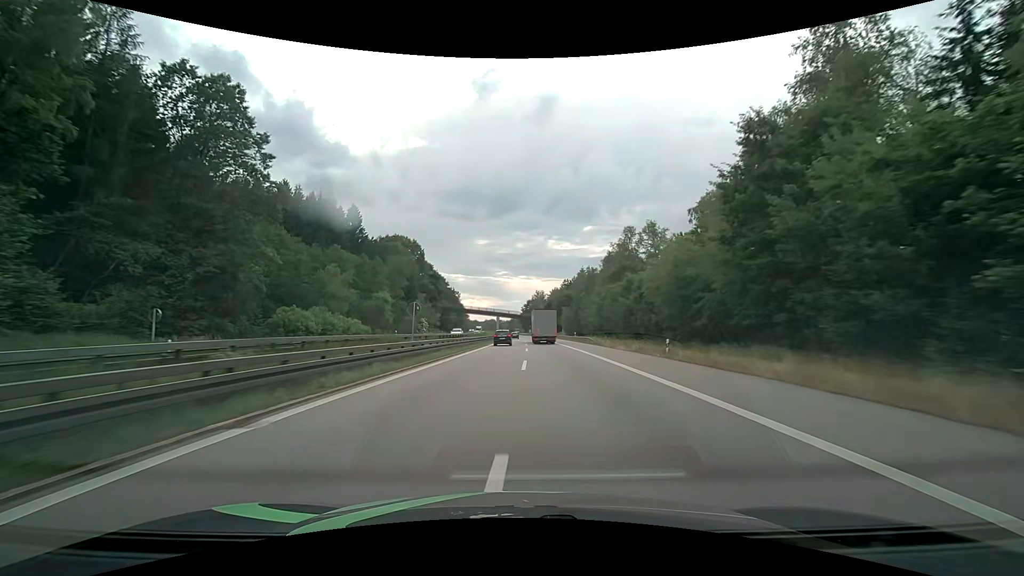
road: motorway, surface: asphalt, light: Day
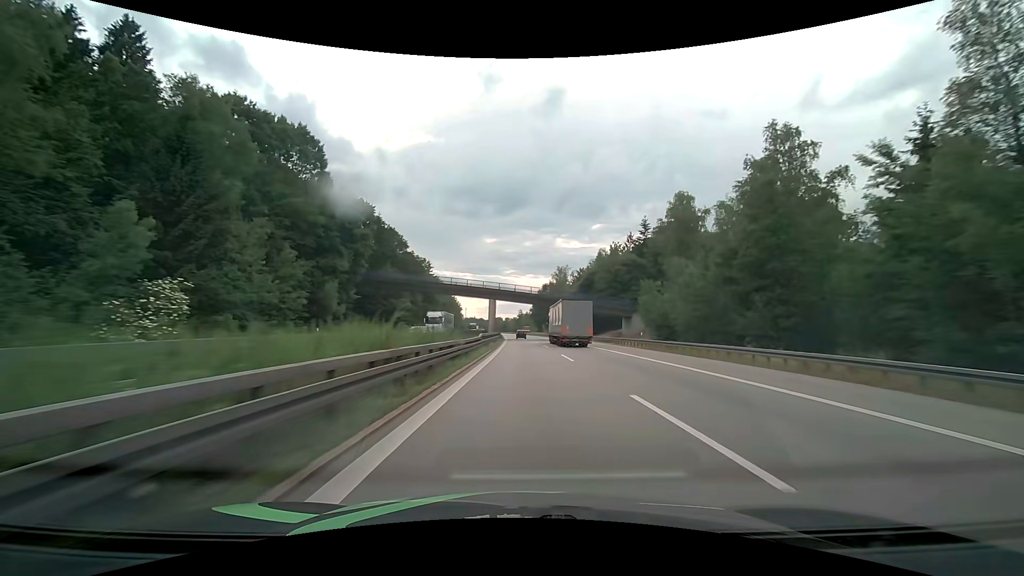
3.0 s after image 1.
(-1.2, +86.5) m; -1°
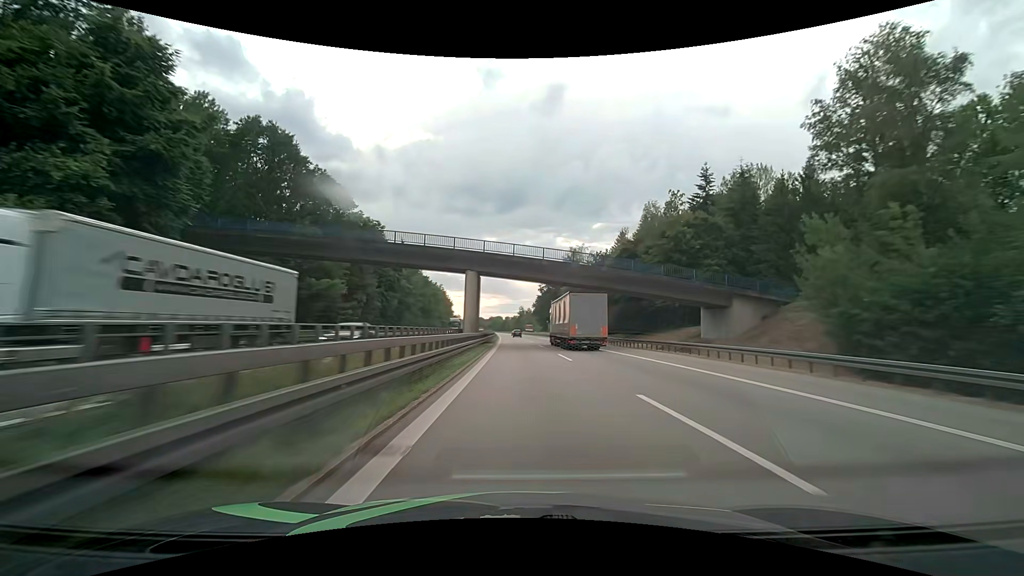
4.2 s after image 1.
(-0.1, +36.7) m; 0°
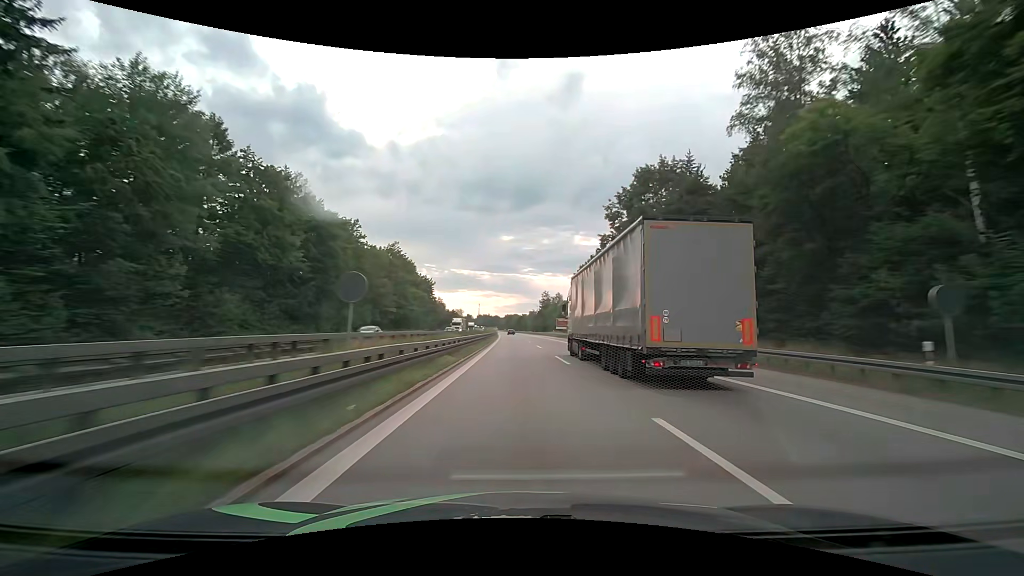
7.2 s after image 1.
(-1.4, +94.1) m; -2°
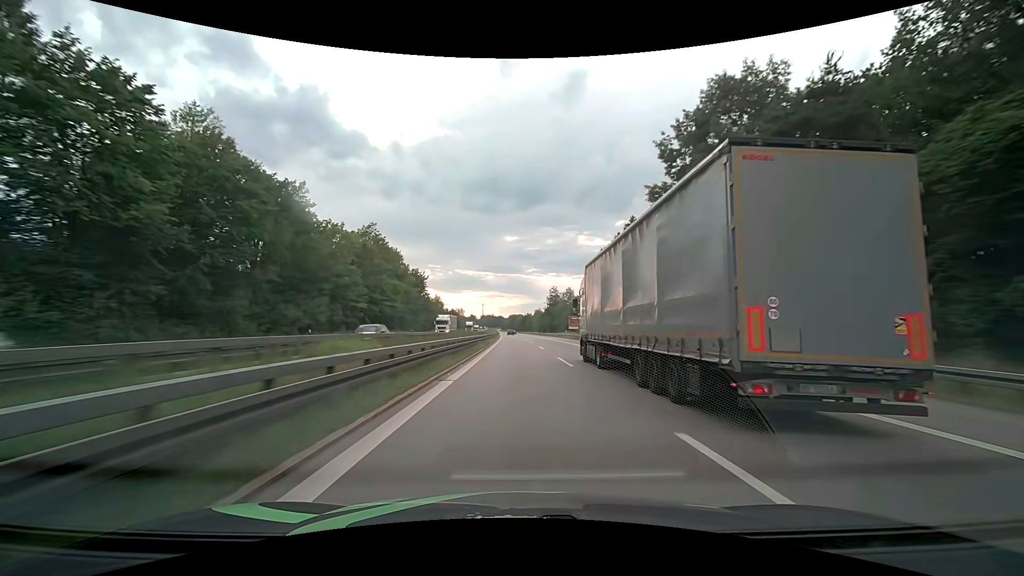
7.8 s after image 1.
(-0.1, +19.2) m; 0°
(0, +10) (0, +20) (0, +30) (0, +40) (0, +50) (-1, +60) (-1, +70) (-1, +80) (-1, +90) (-2, +100) m
